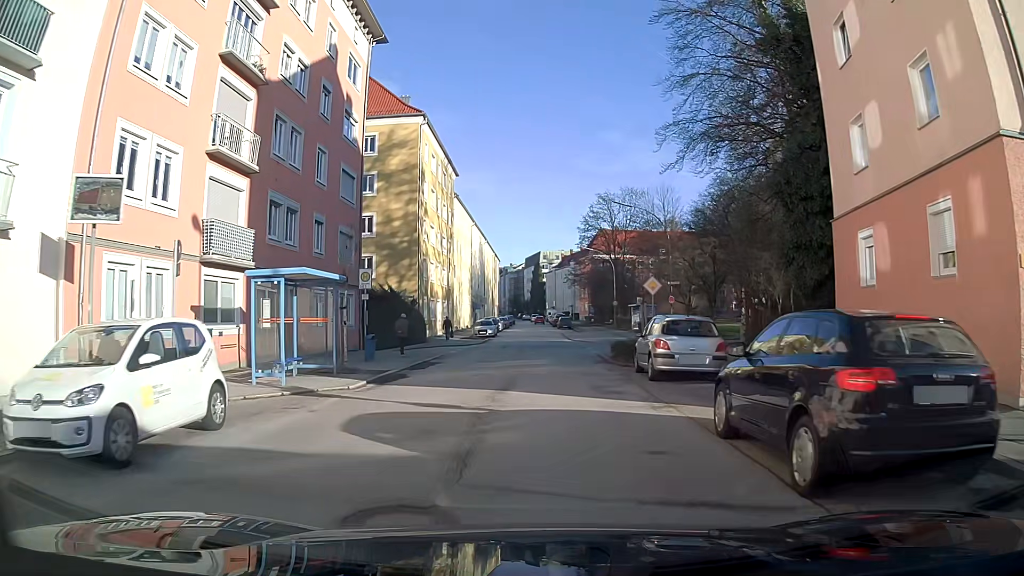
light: Day
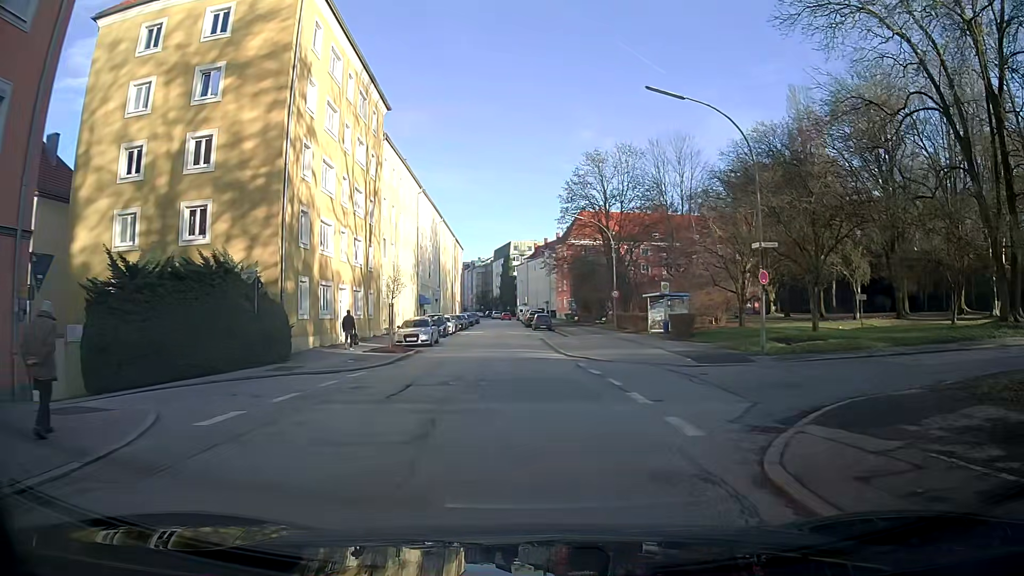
(+0.4, +22.0) m; +3°
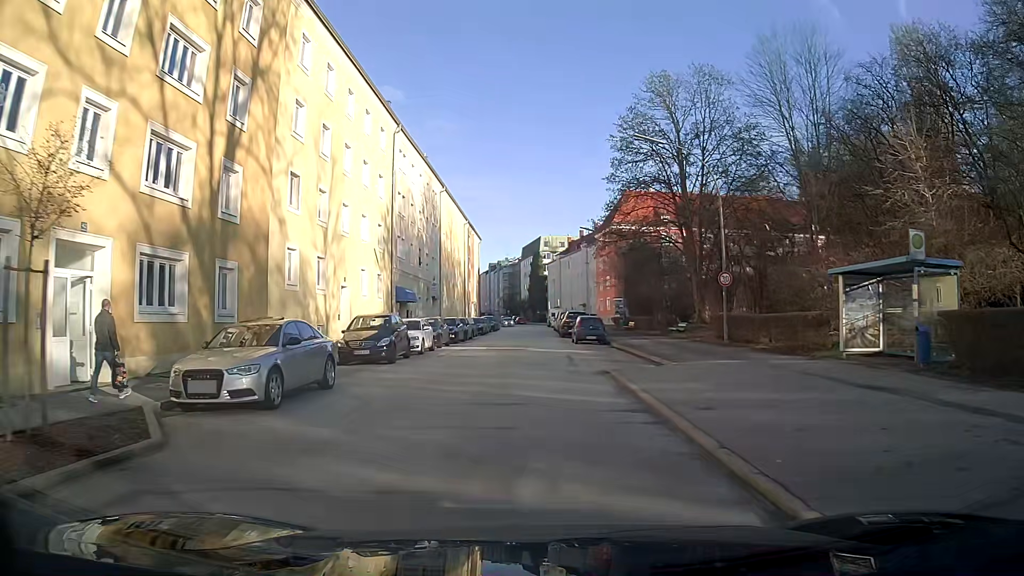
(-0.6, +23.6) m; -3°
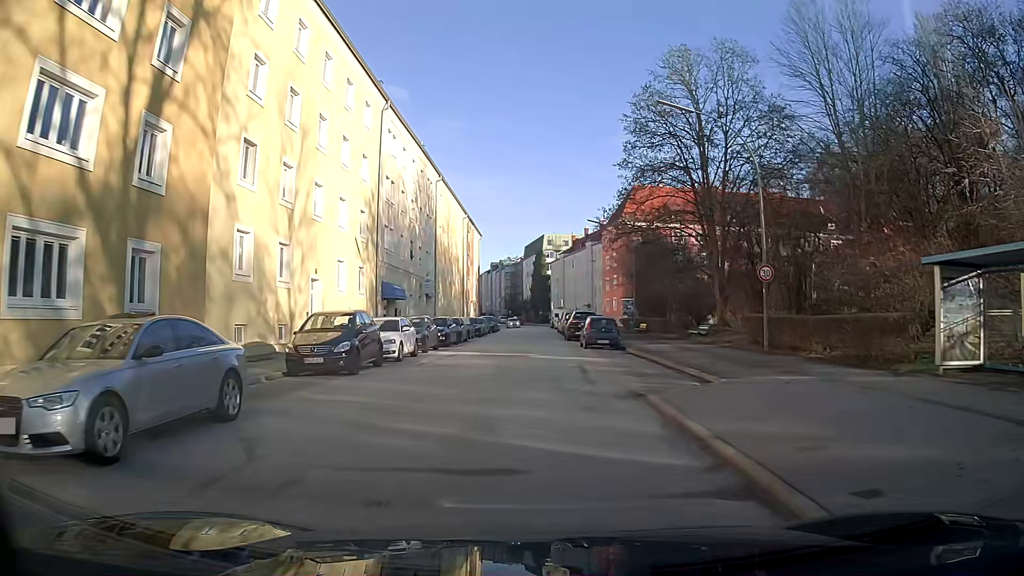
(0.0, +4.8) m; 0°
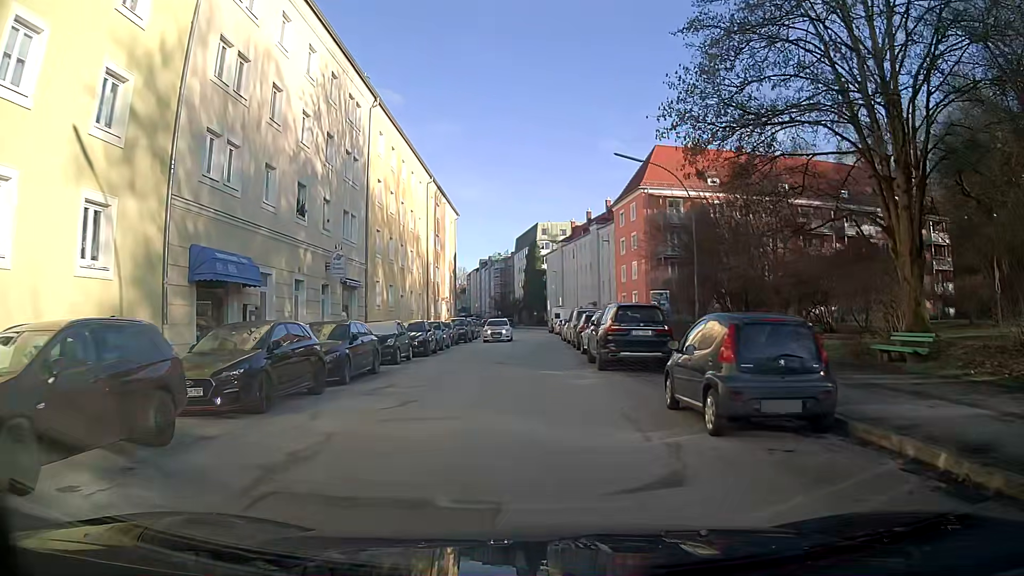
(0.0, +21.8) m; +1°
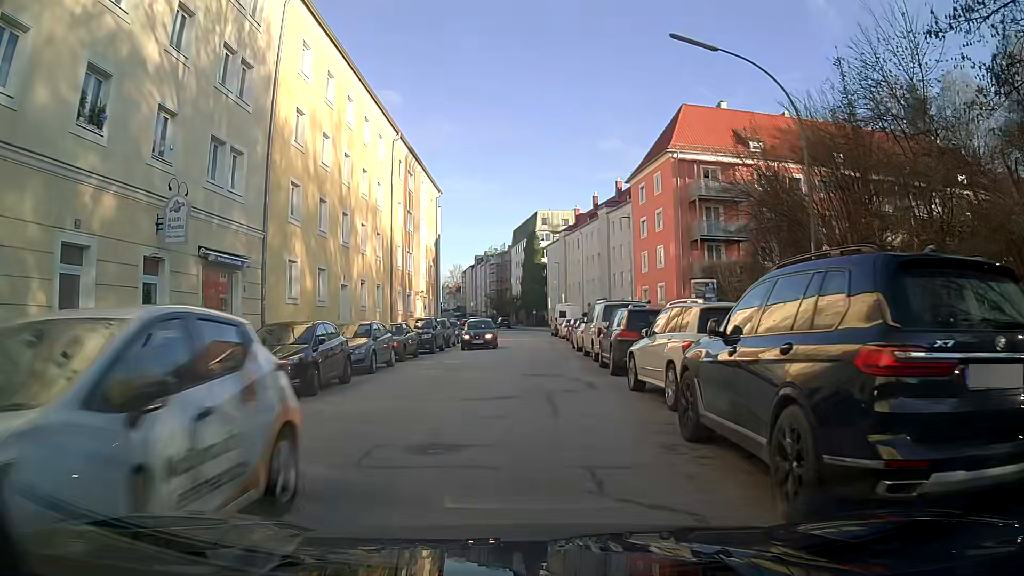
(0.0, +13.6) m; 0°
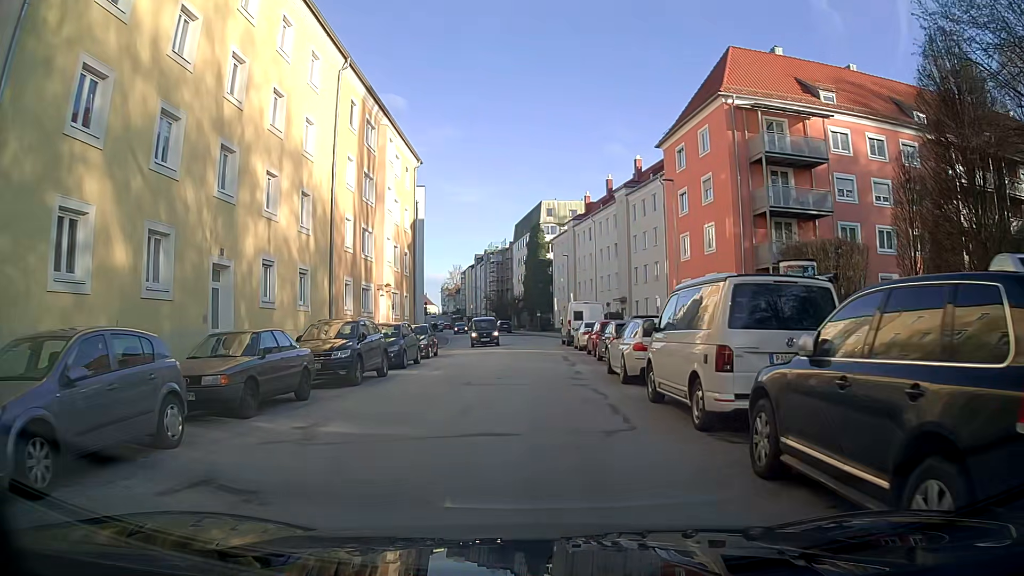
(0.0, +13.6) m; 0°
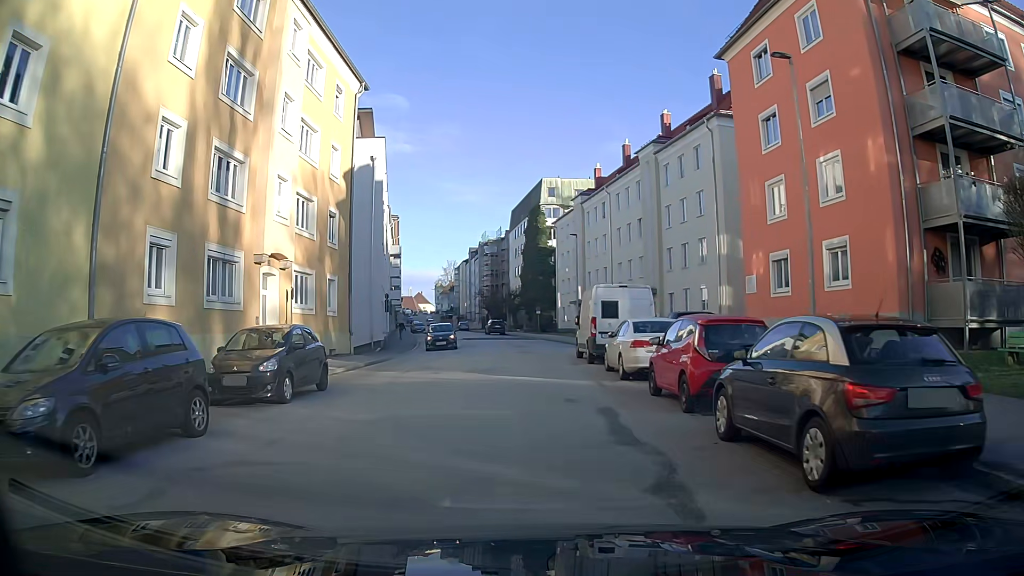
(+0.1, +16.6) m; 0°
(0, +10) (0, +20) (-1, +30) (-2, +40) (-3, +50) (-4, +60) (-6, +70) (-8, +79) (-9, +89) (-11, +99) m
